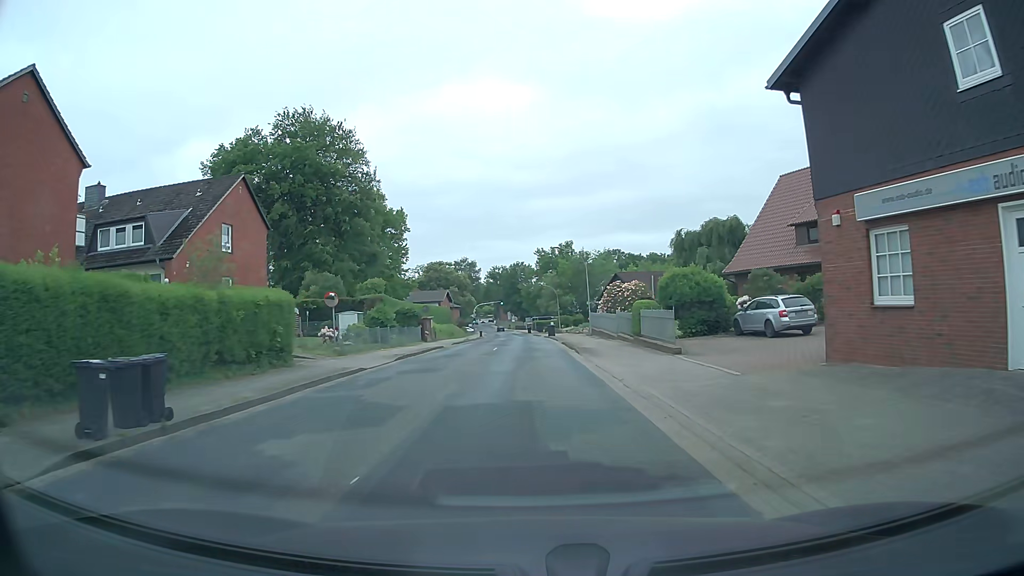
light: Day
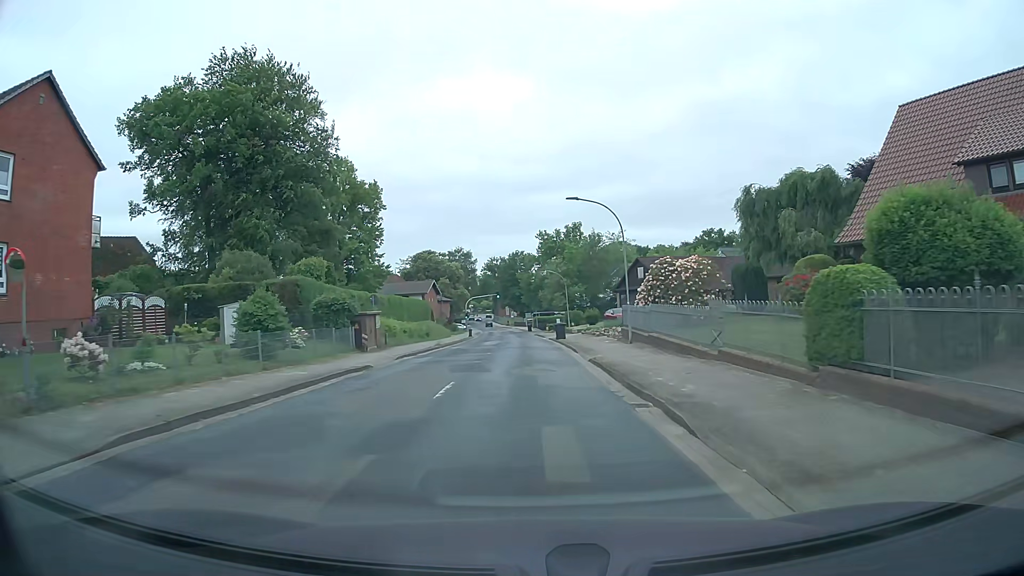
(+0.2, +18.1) m; +1°
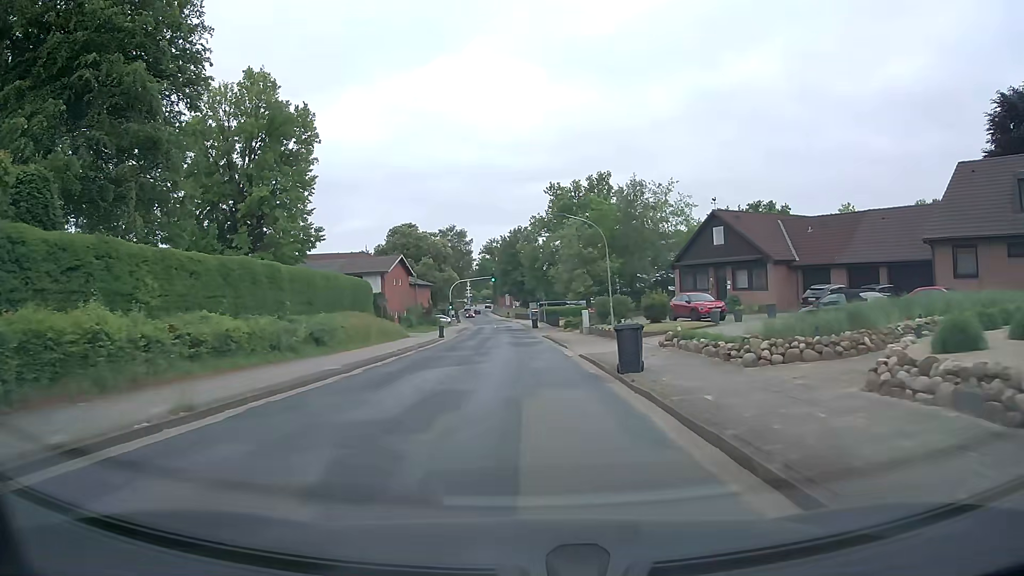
(-0.3, +29.8) m; 0°
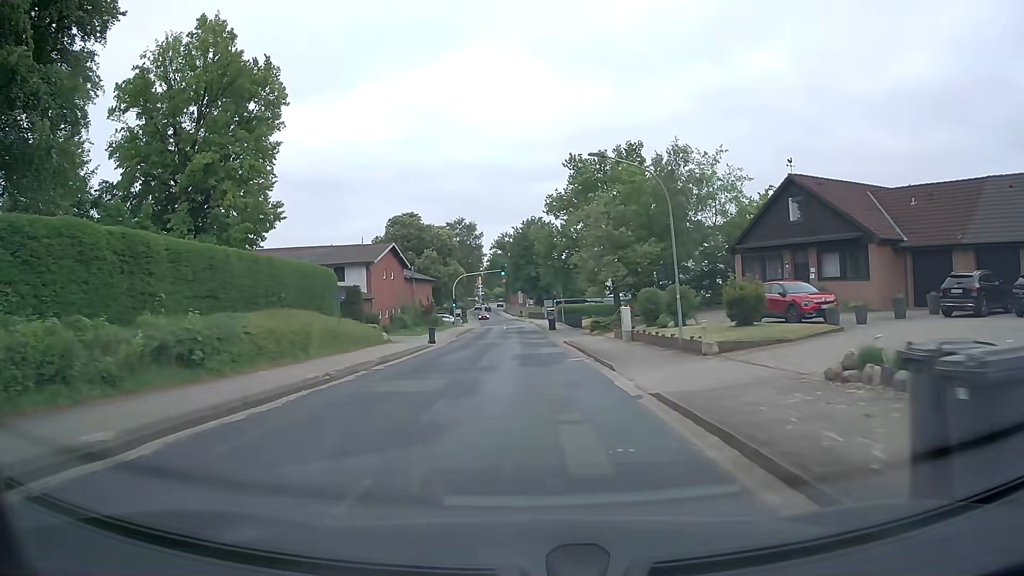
(-0.2, +11.9) m; -2°
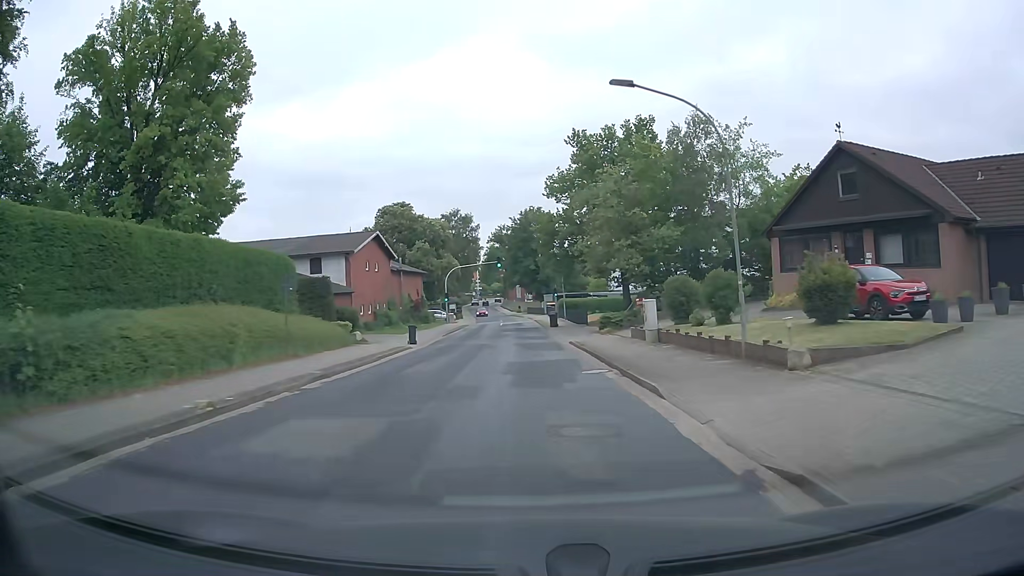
(0.0, +6.2) m; 0°
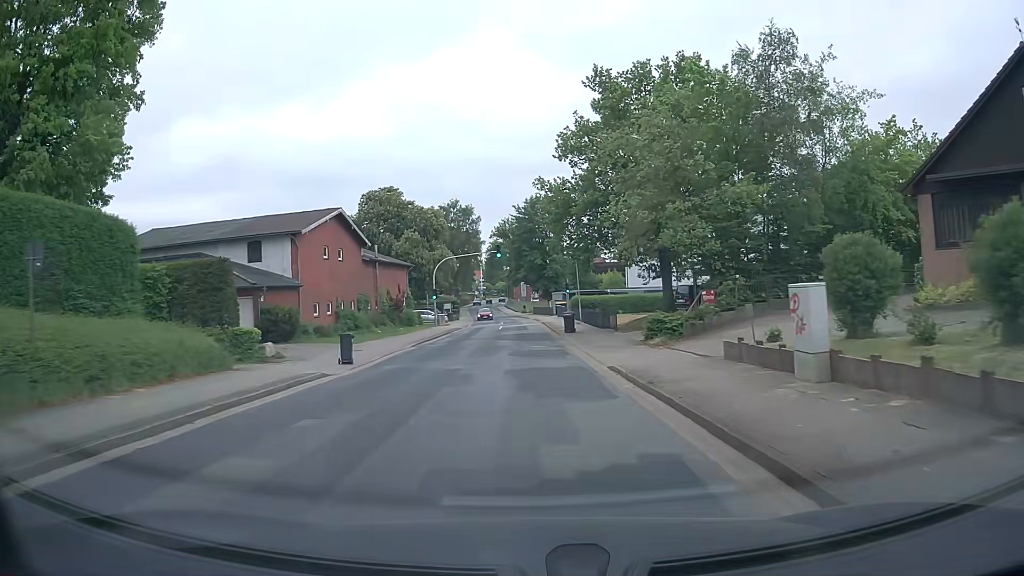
(0.0, +13.1) m; 0°
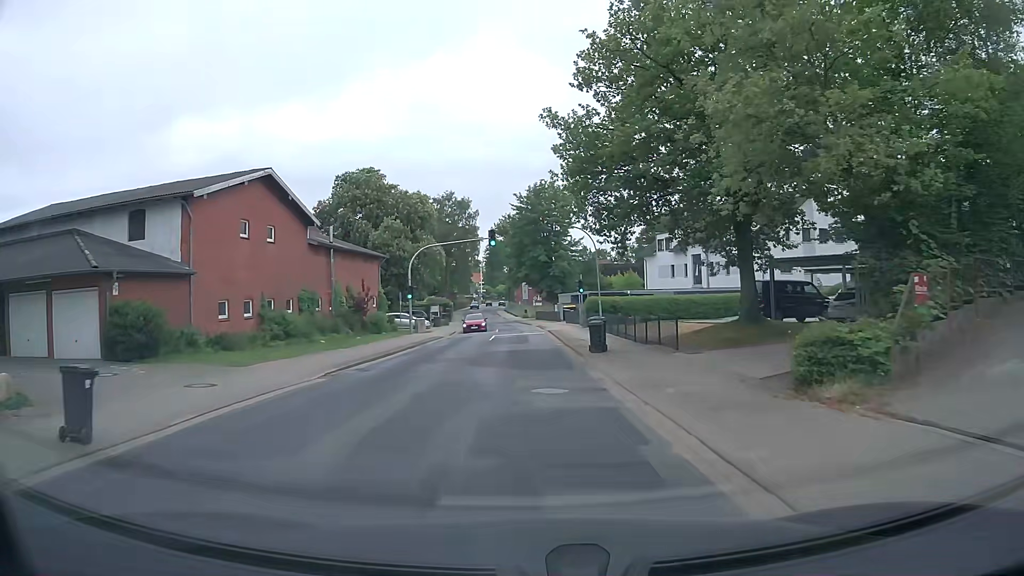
(-0.1, +13.4) m; -1°
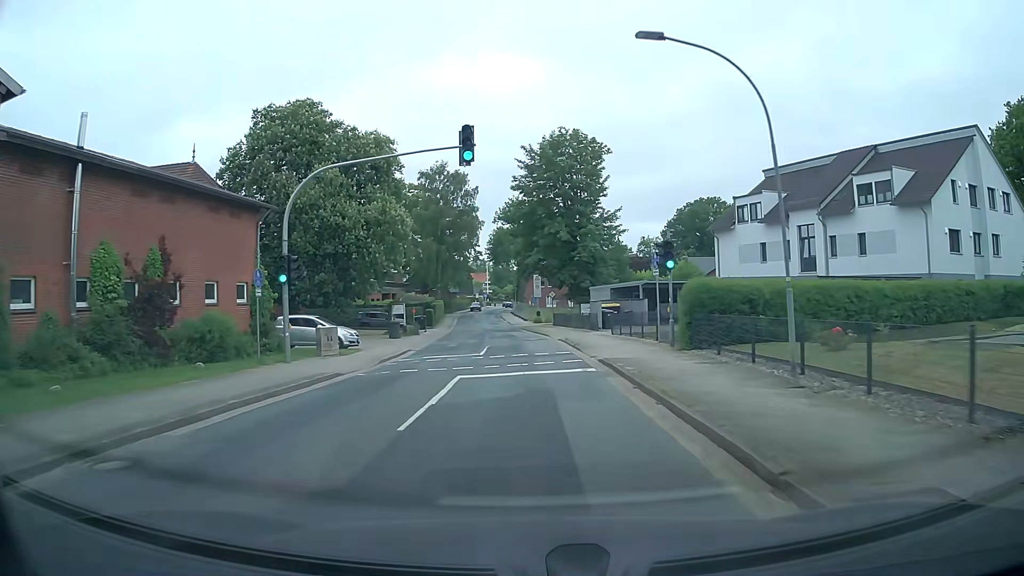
(-0.1, +26.3) m; -1°
(0, +10) (0, +20) (-1, +30) (-1, +40) (-2, +50) (-3, +60) (-4, +70) (-5, +80) (-5, +90) (-6, +100) m
